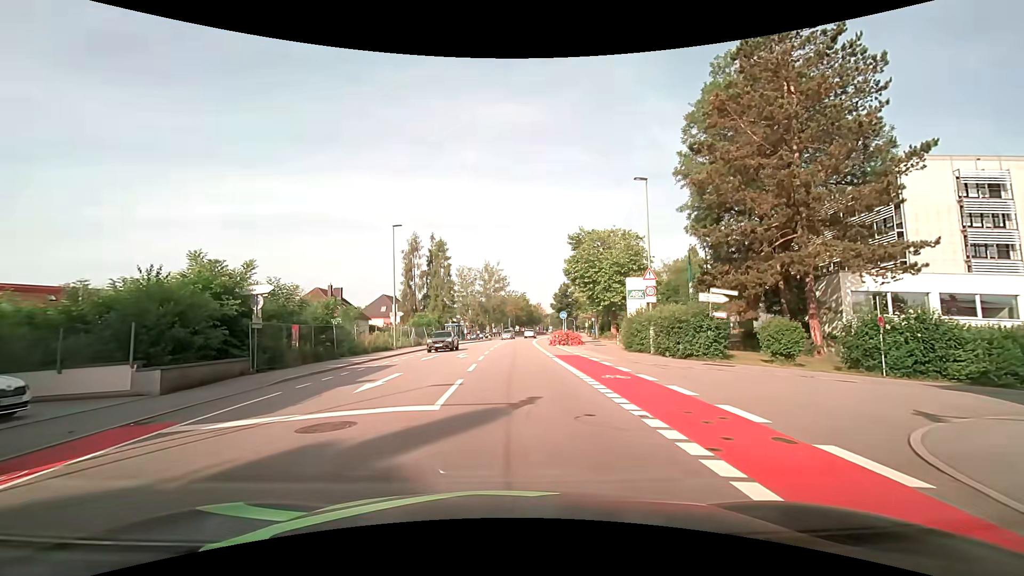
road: tertiary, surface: asphalt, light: Day
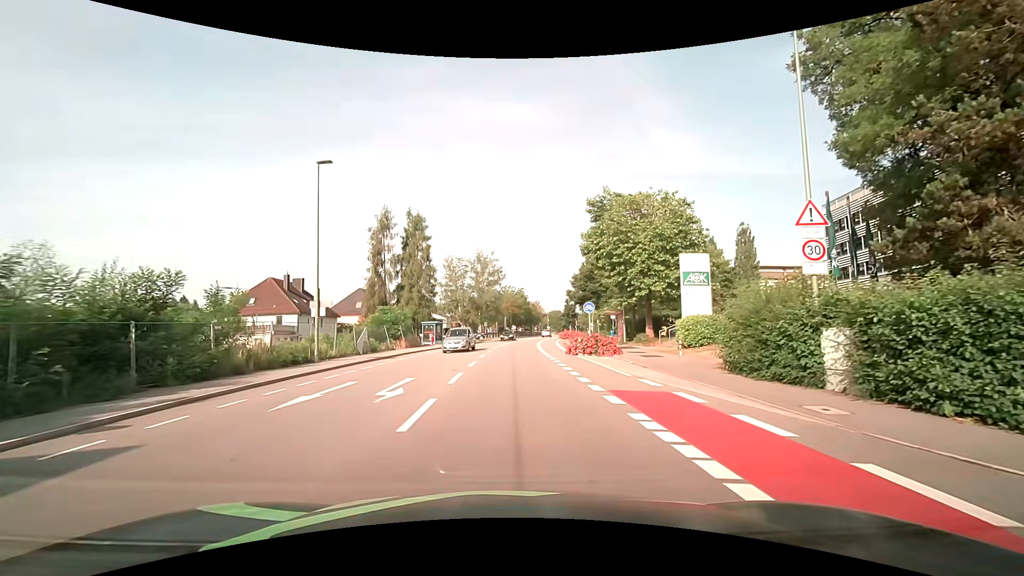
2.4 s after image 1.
(+0.2, +15.9) m; +1°
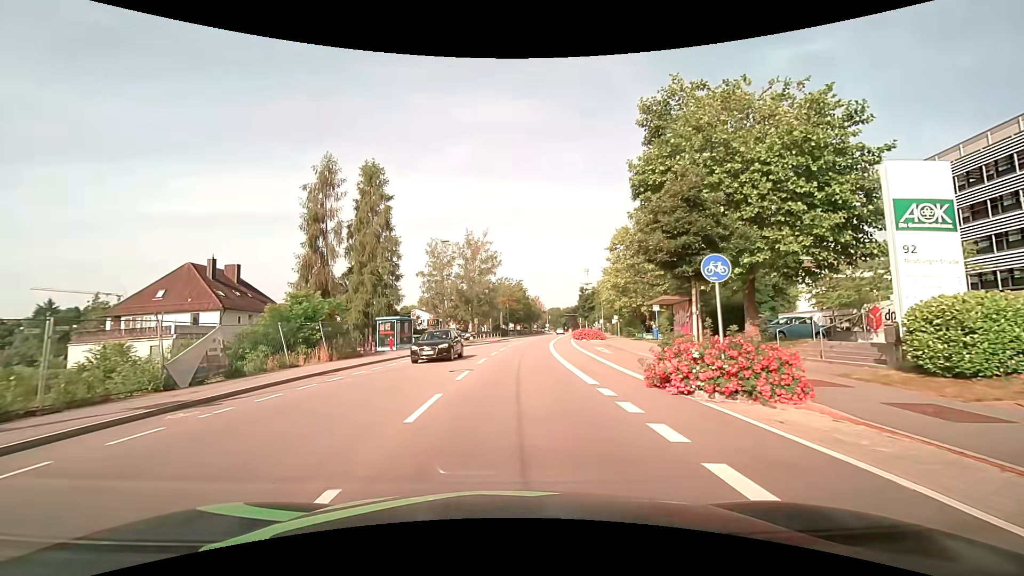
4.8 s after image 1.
(+0.1, +17.5) m; 0°
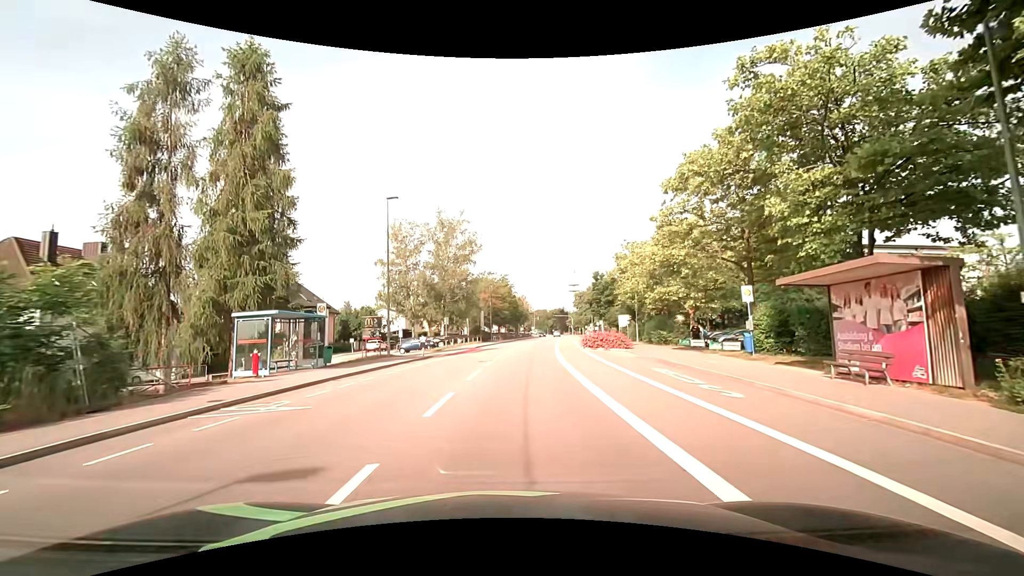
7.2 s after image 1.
(+0.2, +17.0) m; +2°
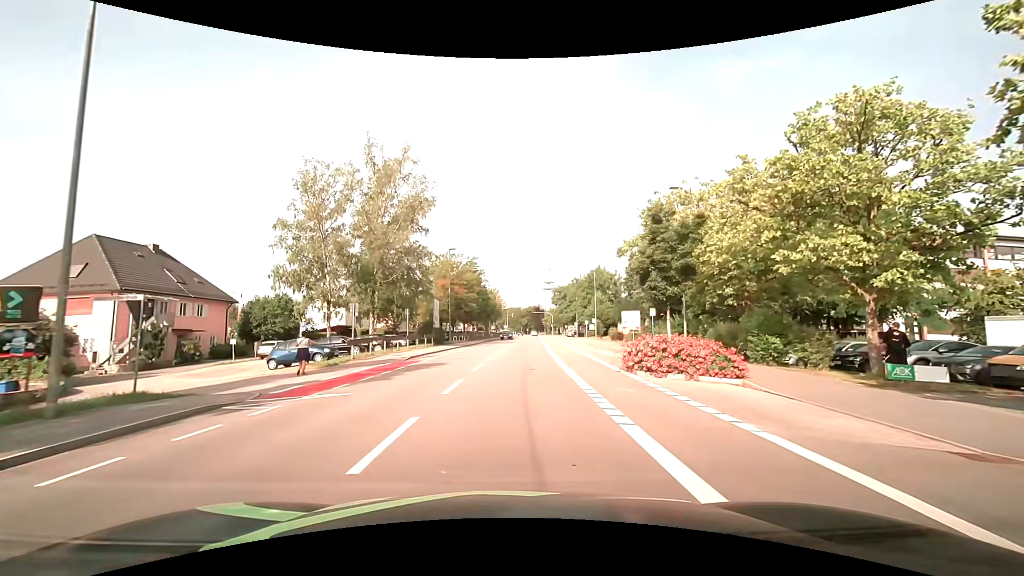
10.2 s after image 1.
(+0.5, +21.0) m; +3°
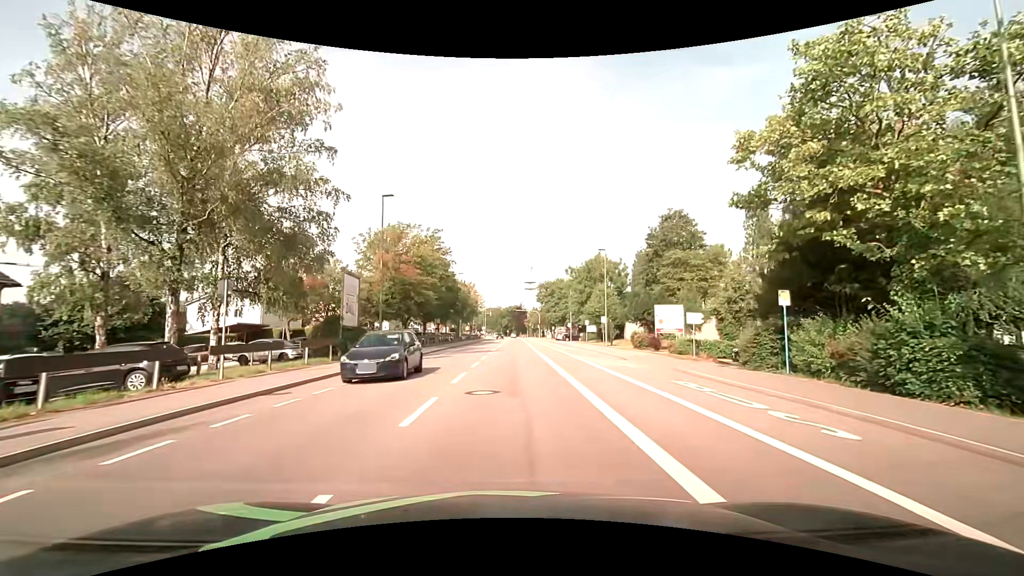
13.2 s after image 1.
(+0.7, +21.7) m; +3°
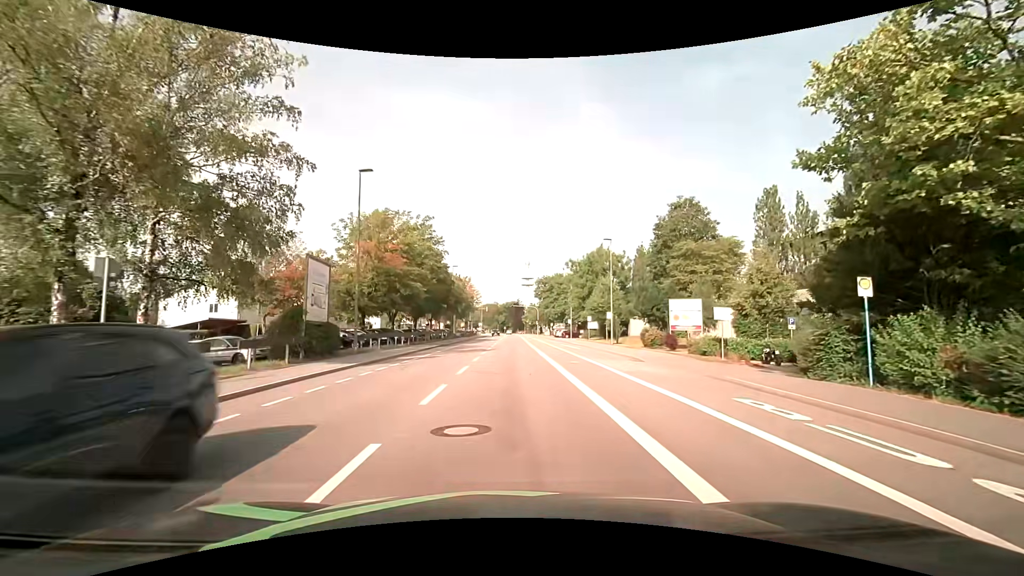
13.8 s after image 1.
(0.0, +4.4) m; 0°
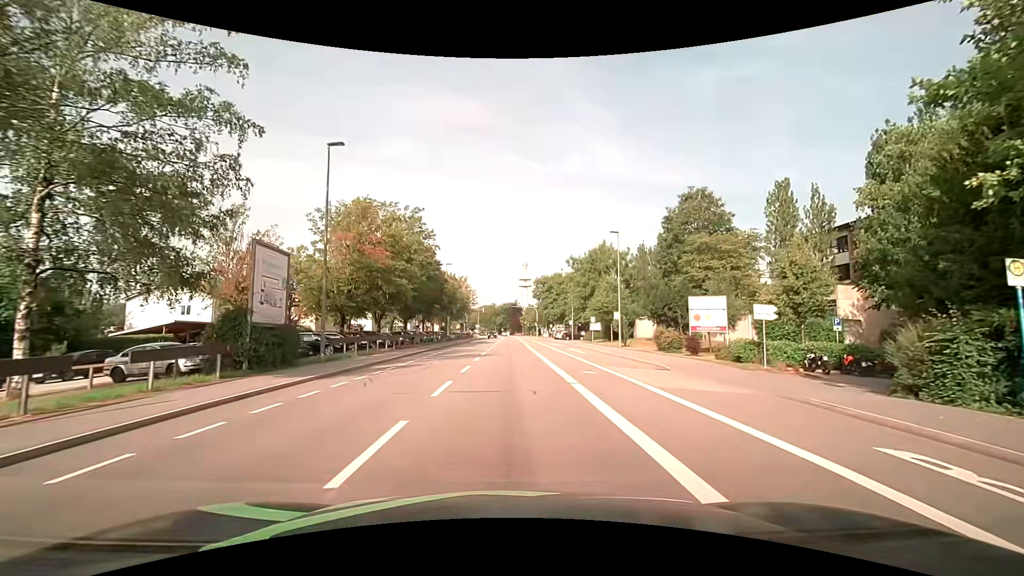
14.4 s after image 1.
(0.0, +4.4) m; 0°
(0, +10) (0, +20) (0, +30) (0, +40) (0, +50) (0, +60) (0, +70) (+1, +80) (+1, +90) (+1, +100) m
